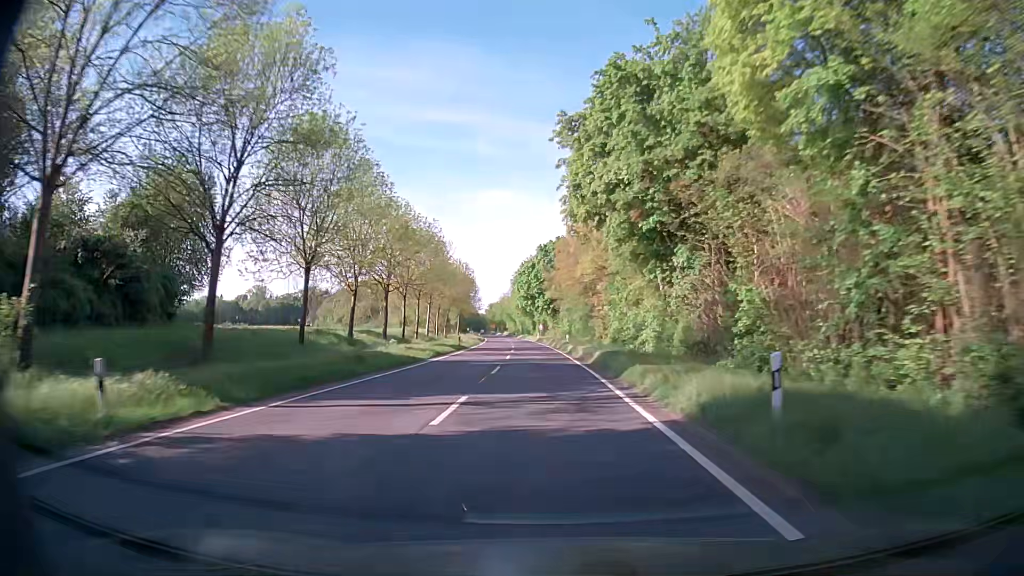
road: secondary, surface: asphalt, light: Day
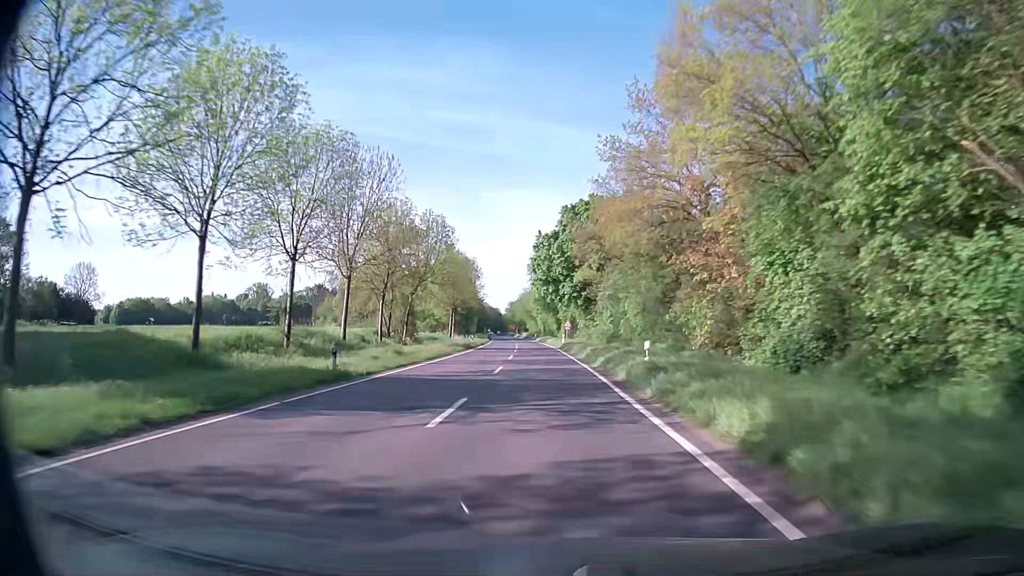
(-0.7, +38.0) m; -2°
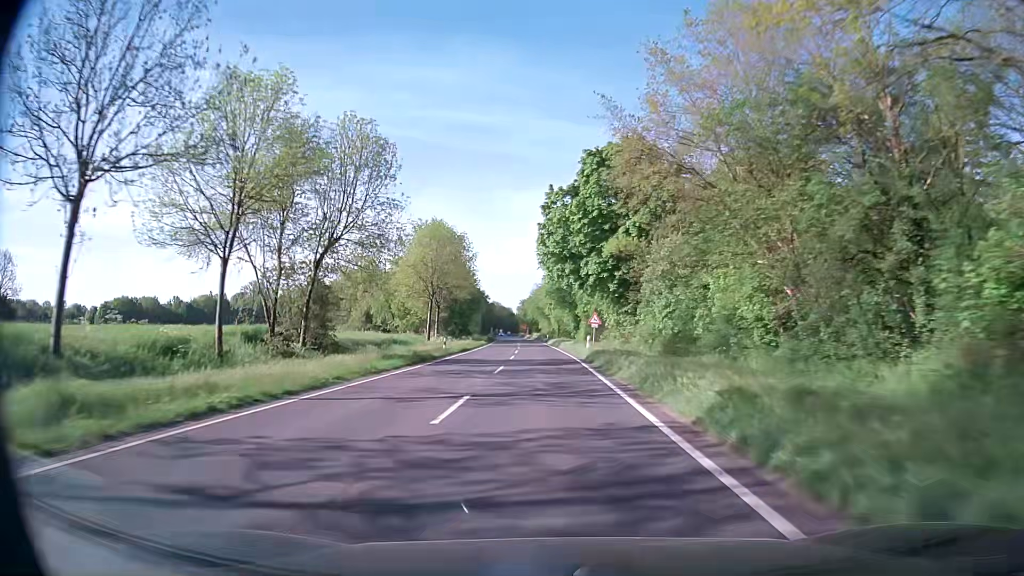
(-0.5, +25.3) m; -2°
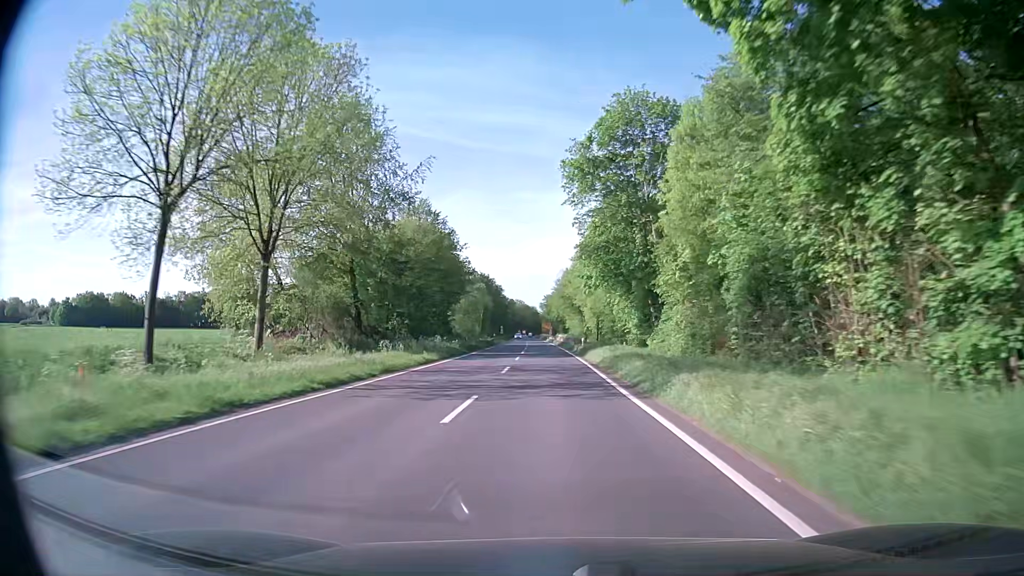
(-0.7, +50.6) m; -2°
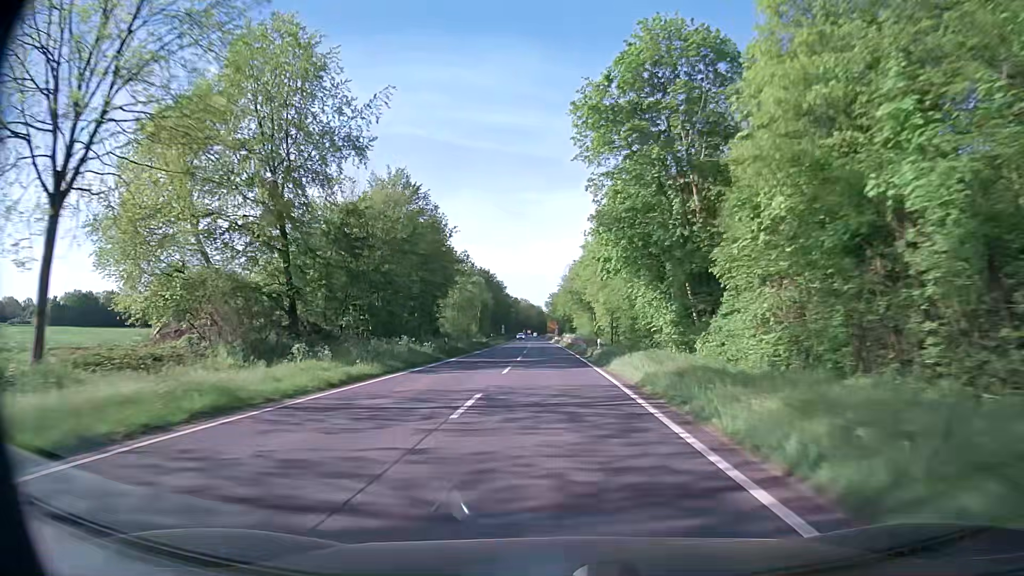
(0.0, +12.7) m; 0°
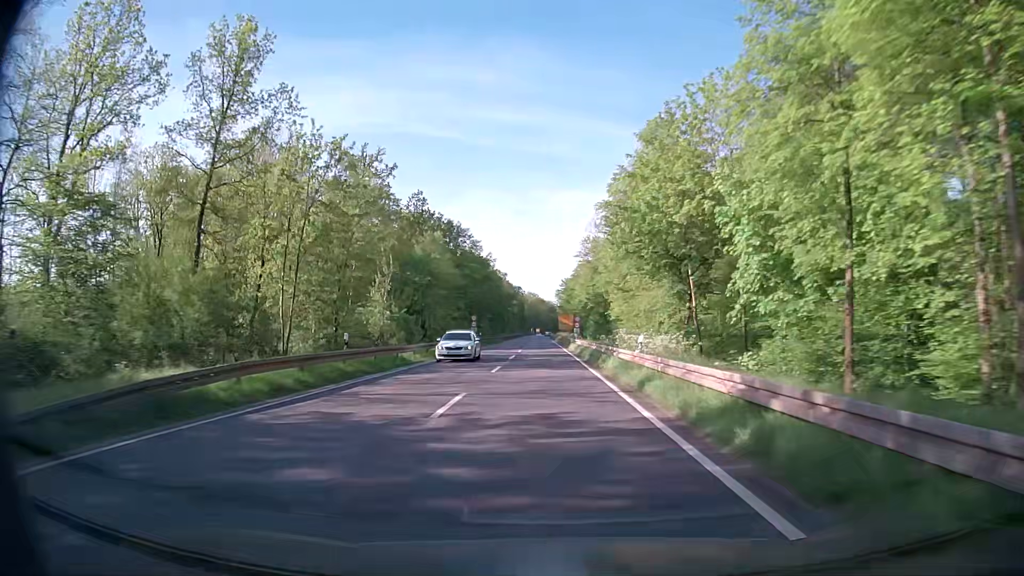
(-0.5, +62.3) m; -1°
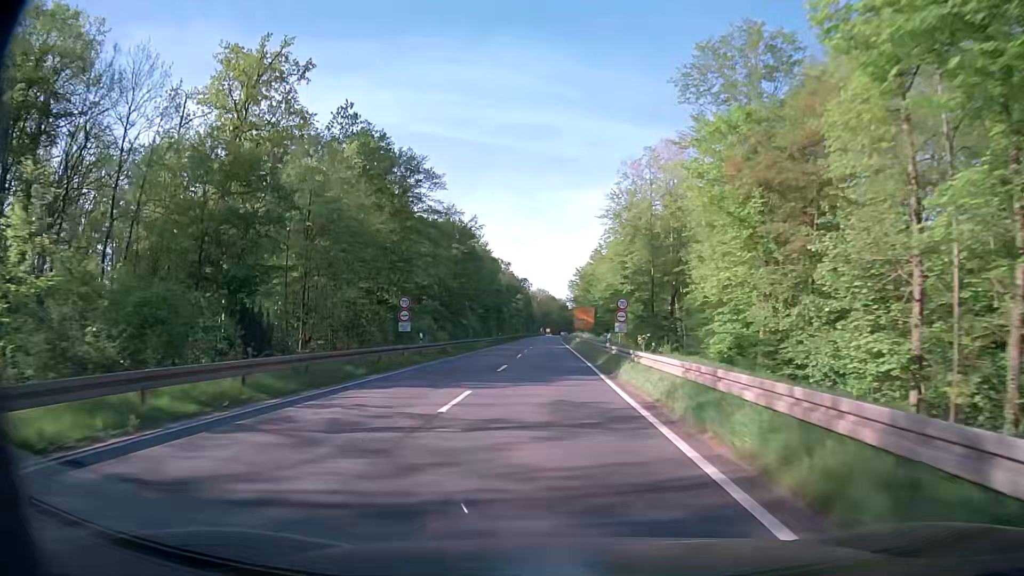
(-0.3, +35.8) m; 0°
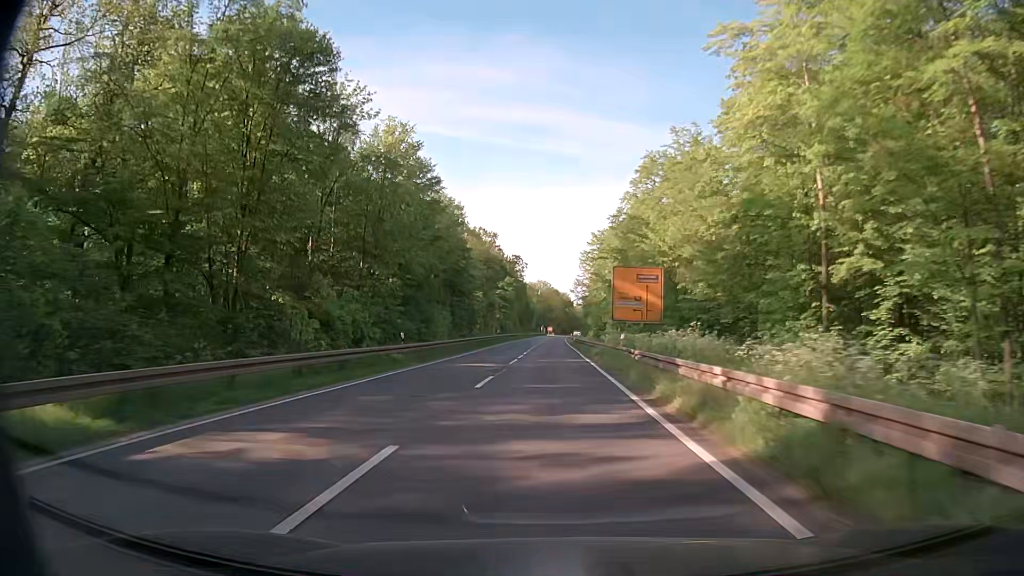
(-0.7, +56.7) m; -1°
(0, +10) (0, +20) (0, +30) (0, +40) (0, +50) (0, +60) (0, +70) (0, +80) (0, +90) (0, +100) m
